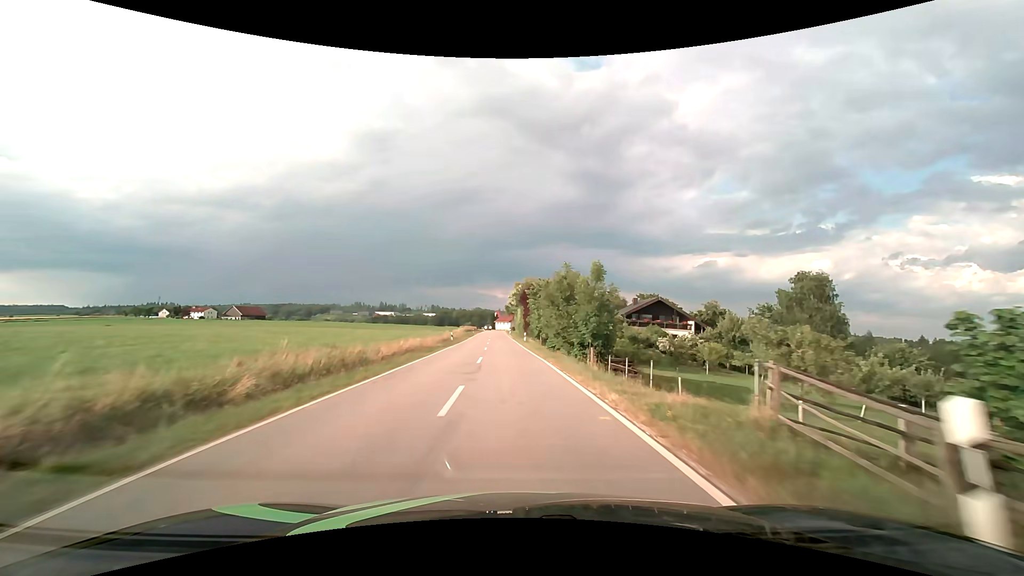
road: tertiary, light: Day
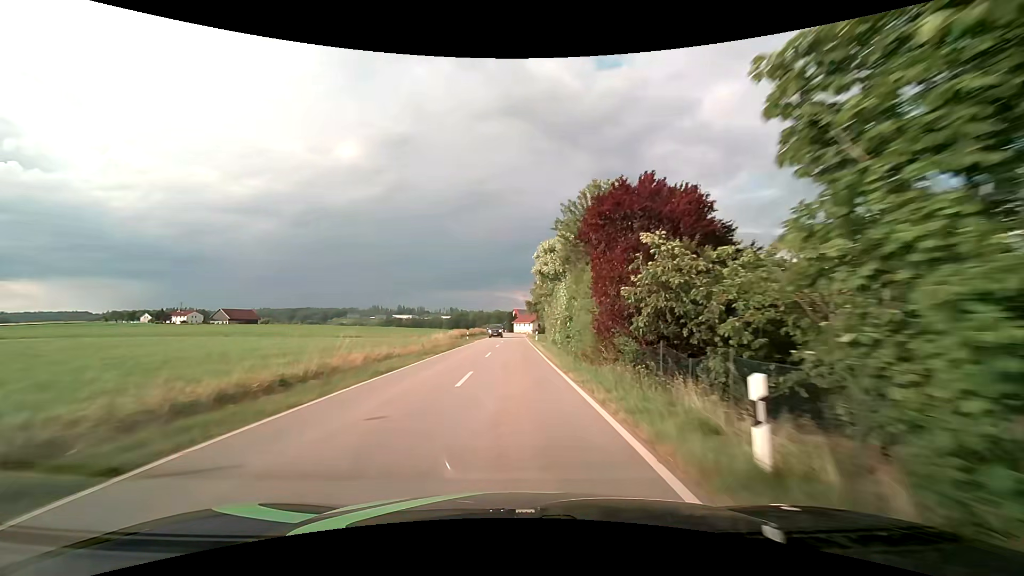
(-1.4, +44.5) m; -3°
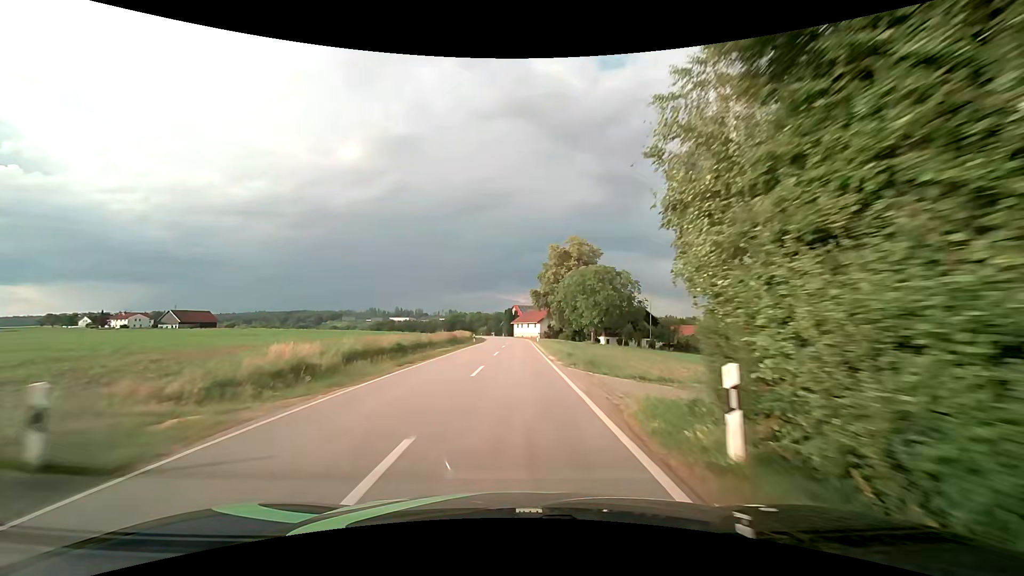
(-0.2, +45.7) m; 0°
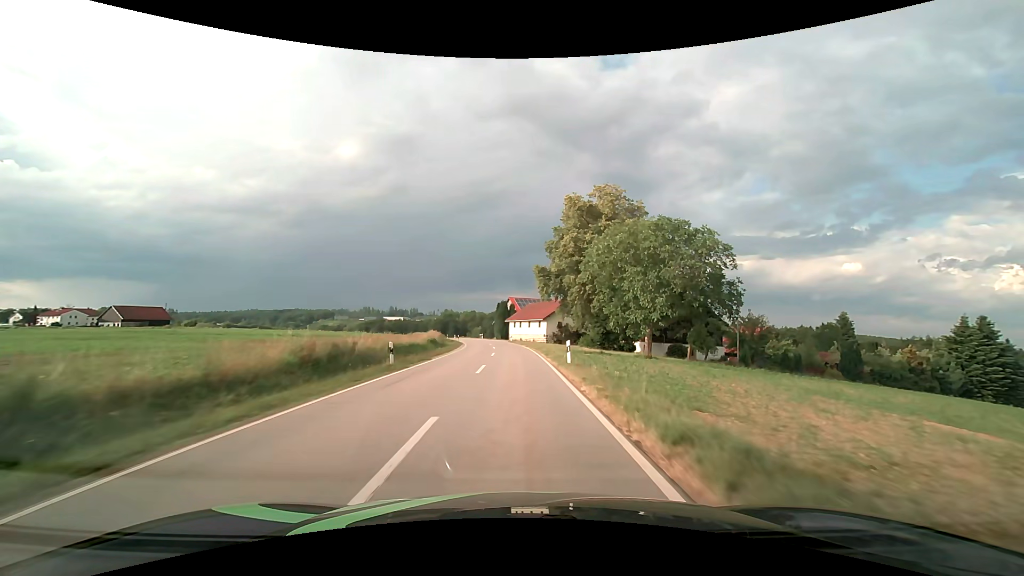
(0.0, +35.0) m; 0°
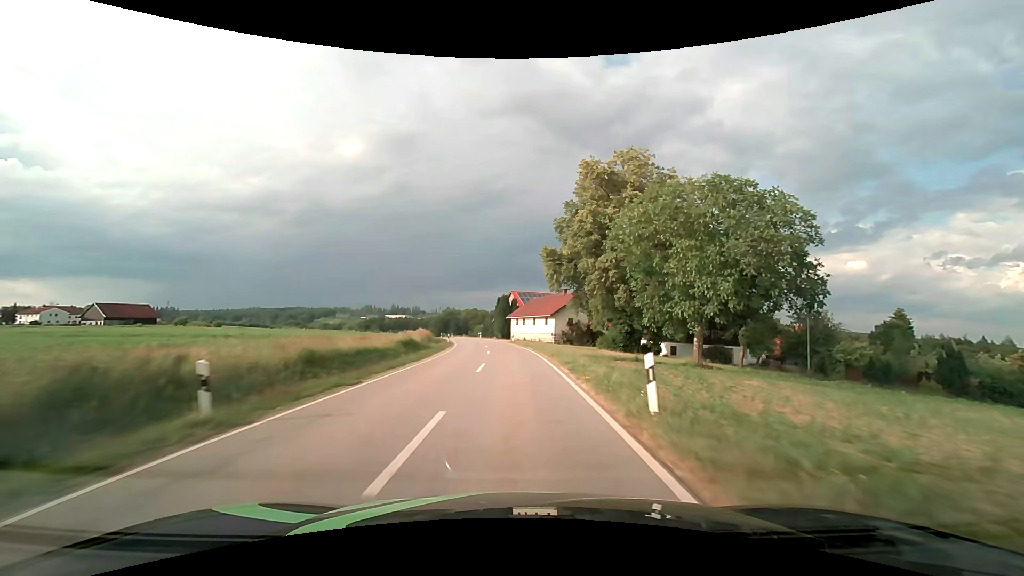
(0.0, +11.7) m; 0°
